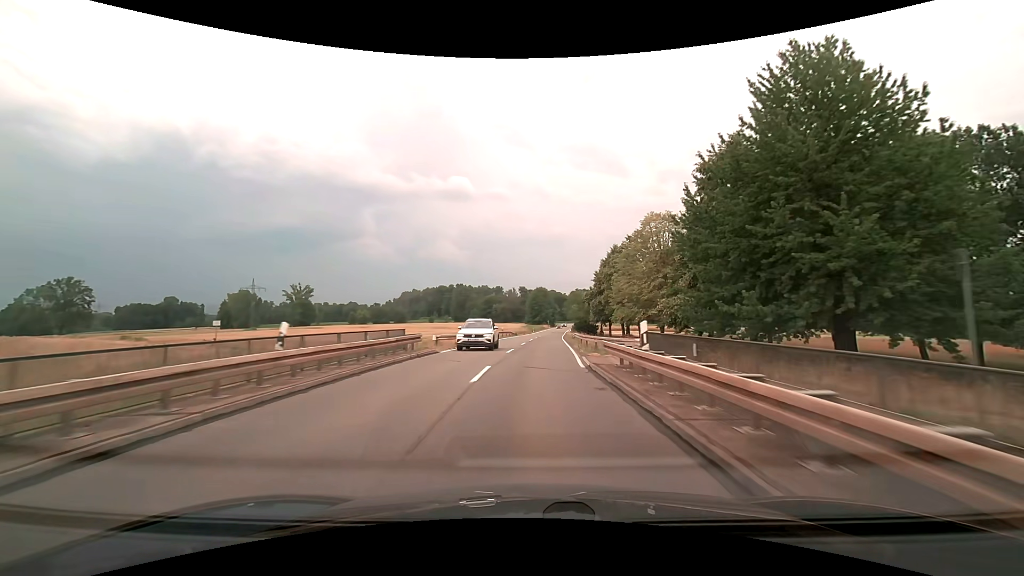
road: secondary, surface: asphalt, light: Day
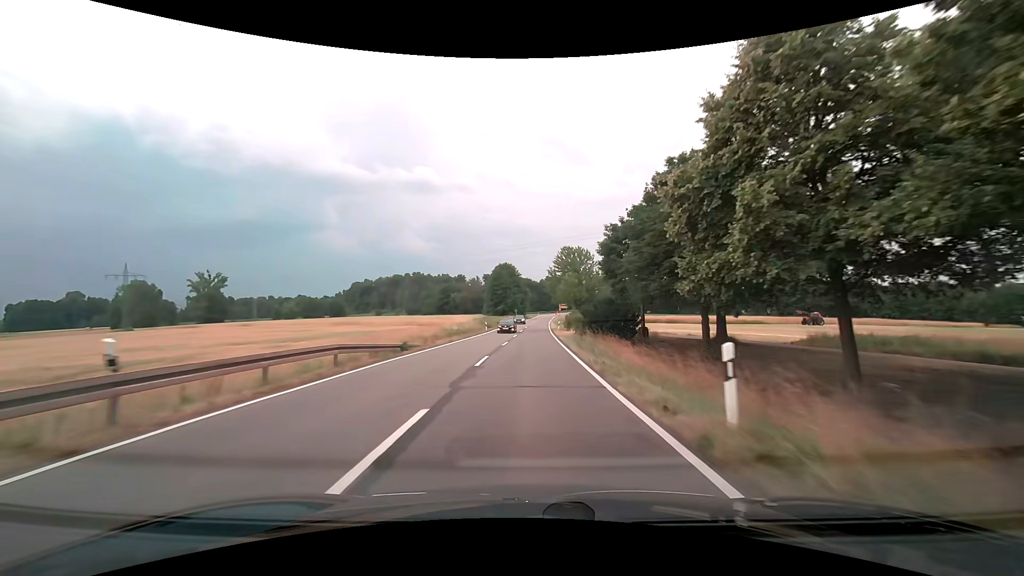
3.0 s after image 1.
(+2.1, +55.4) m; +4°
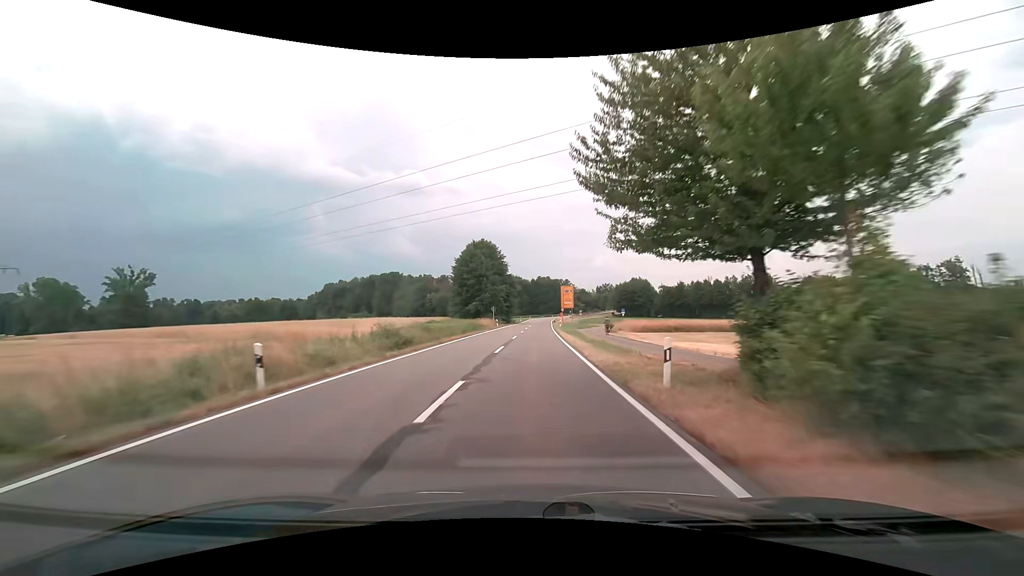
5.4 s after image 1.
(+0.3, +44.7) m; +1°
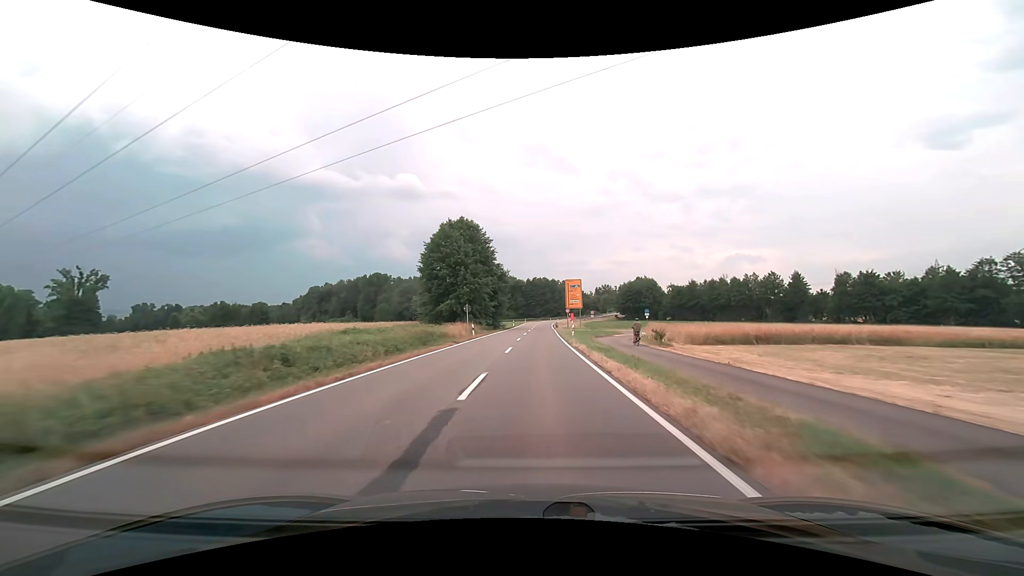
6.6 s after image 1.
(+0.1, +22.2) m; +1°
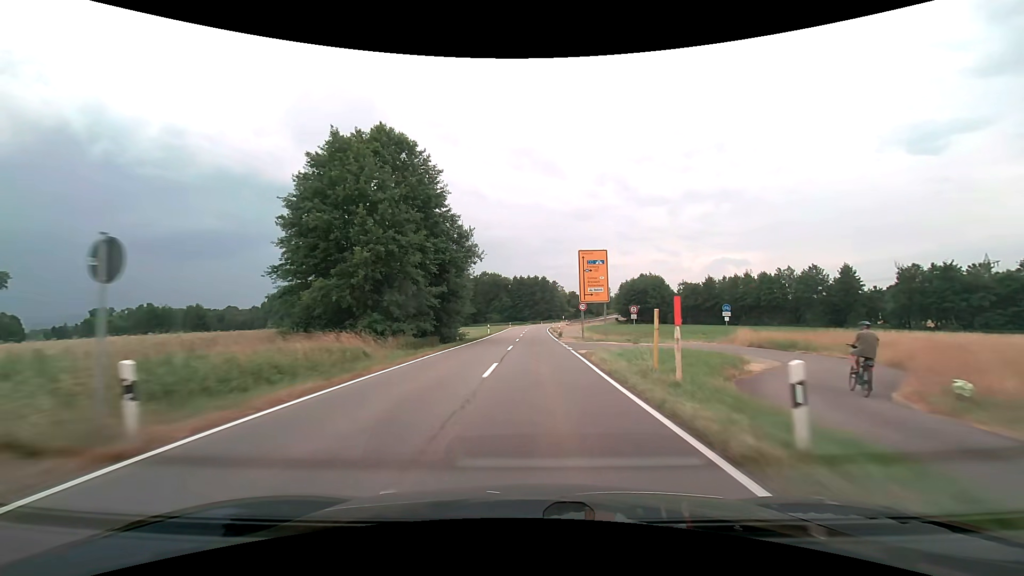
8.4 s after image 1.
(+0.4, +32.7) m; +1°
